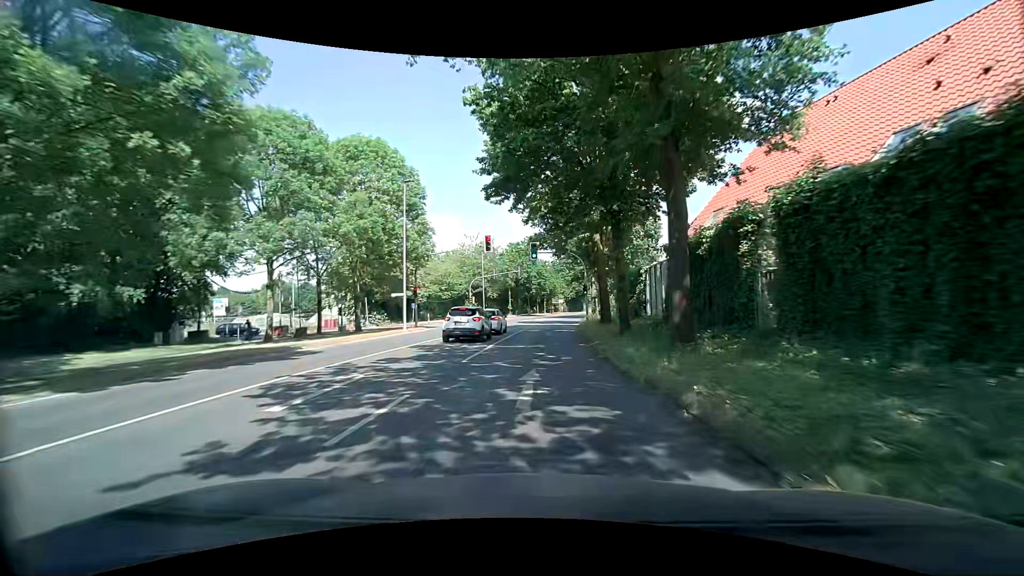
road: secondary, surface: asphalt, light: Day
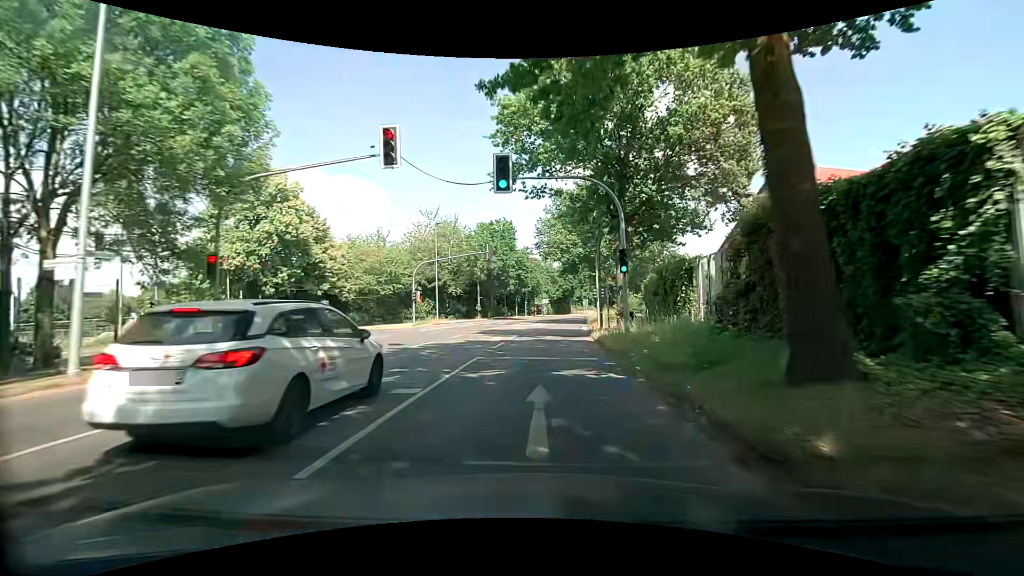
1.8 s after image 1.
(+0.4, +23.2) m; +2°
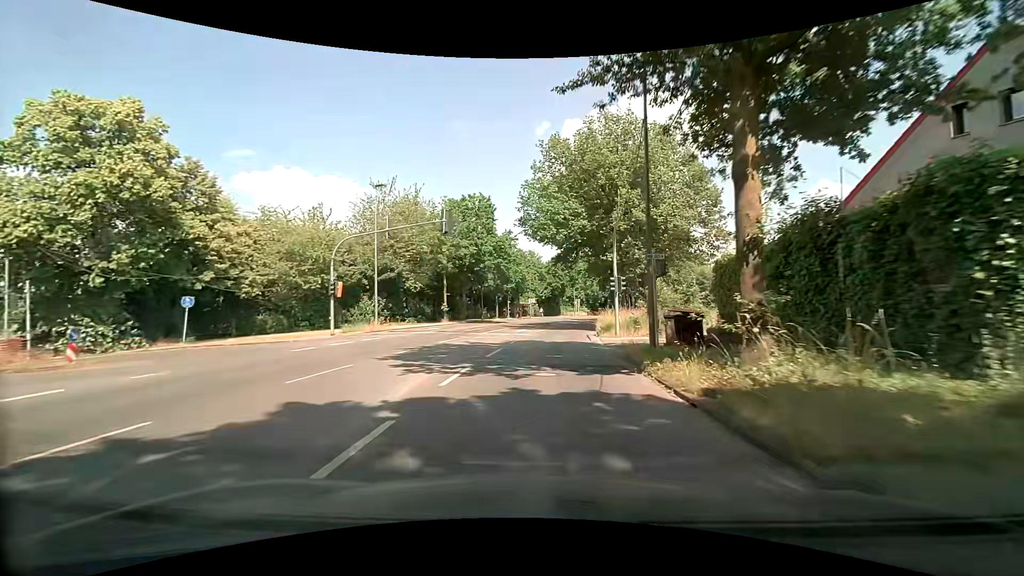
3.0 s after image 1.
(+0.4, +15.5) m; +2°
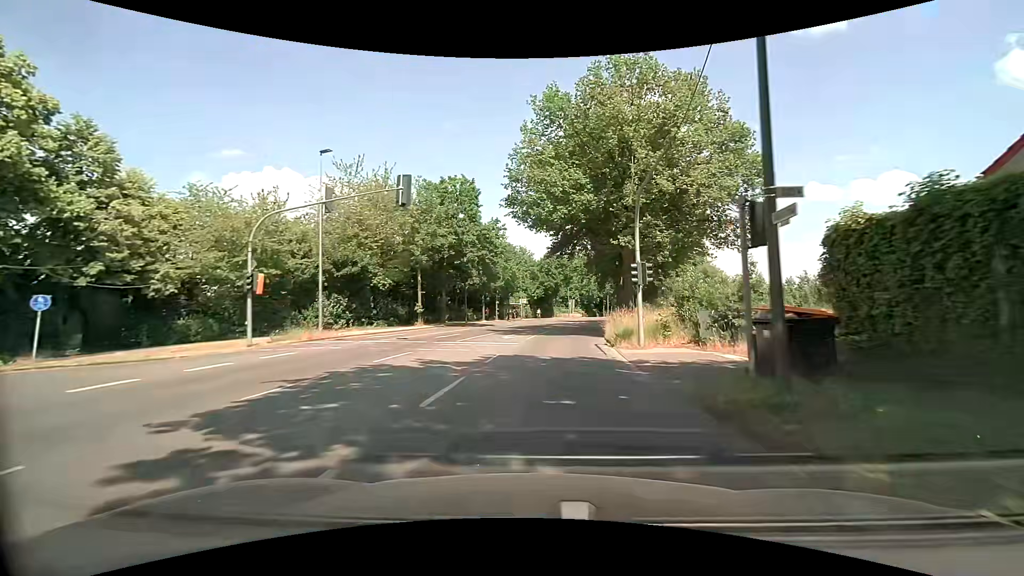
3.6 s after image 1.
(+0.1, +7.7) m; +1°
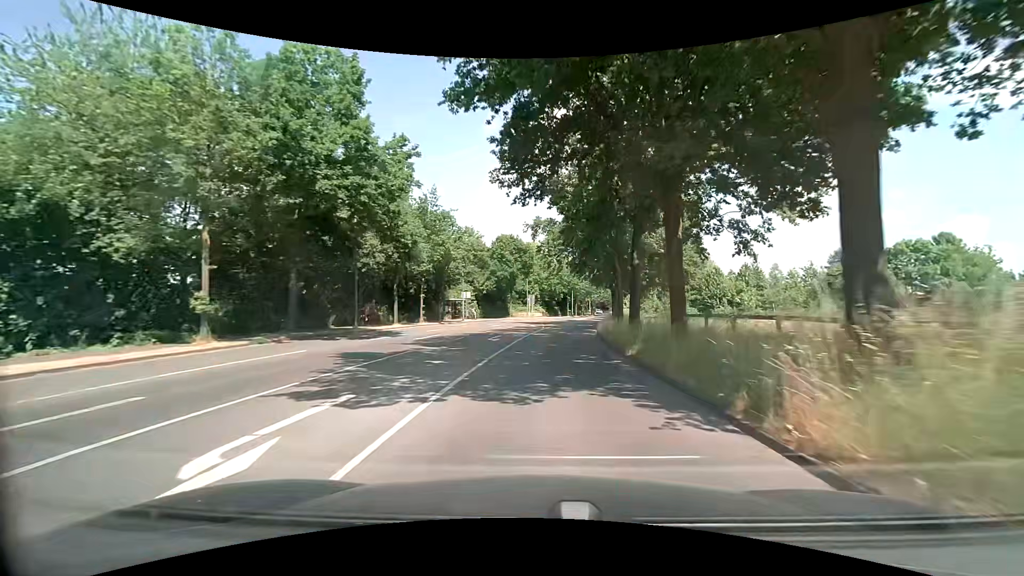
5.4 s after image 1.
(+1.0, +22.7) m; +5°
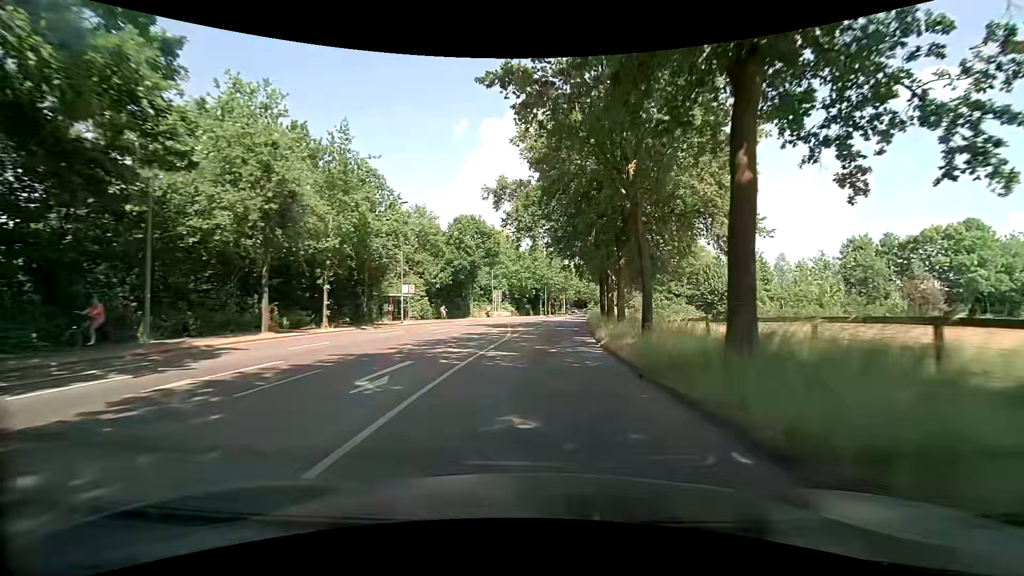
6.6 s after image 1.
(+0.5, +14.7) m; +4°
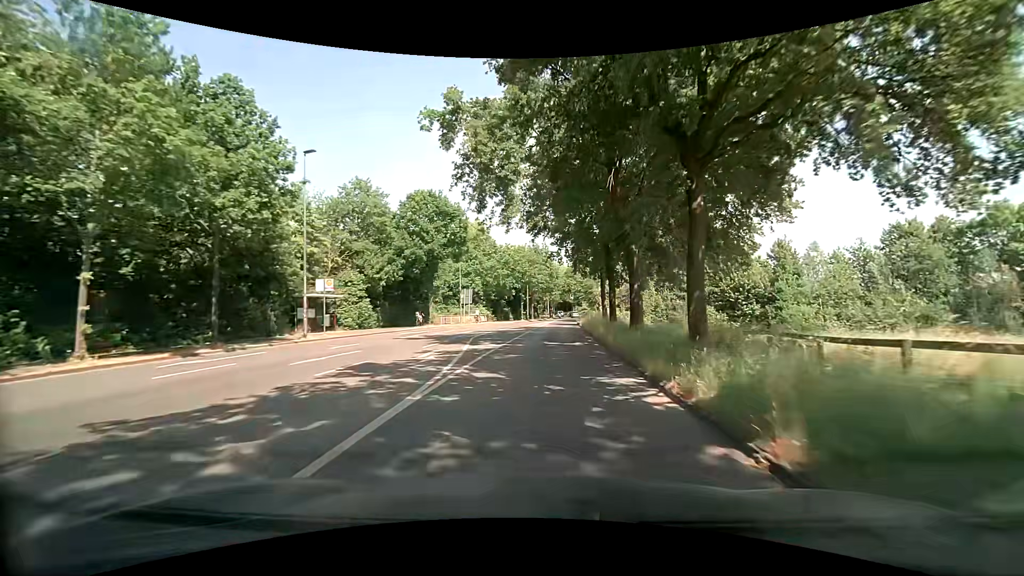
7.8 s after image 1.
(+0.3, +14.6) m; +2°
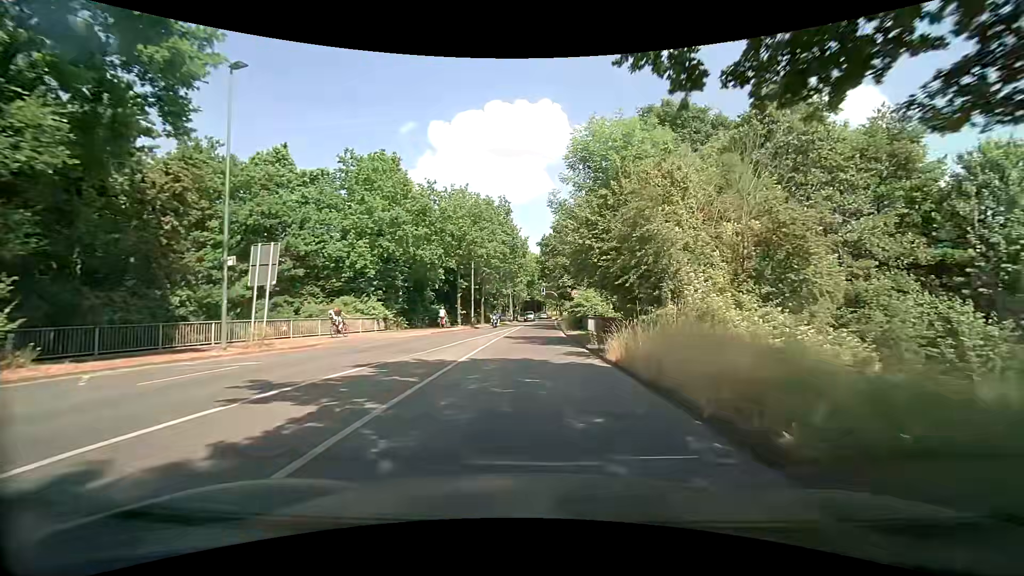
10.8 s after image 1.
(+1.2, +36.6) m; +3°
